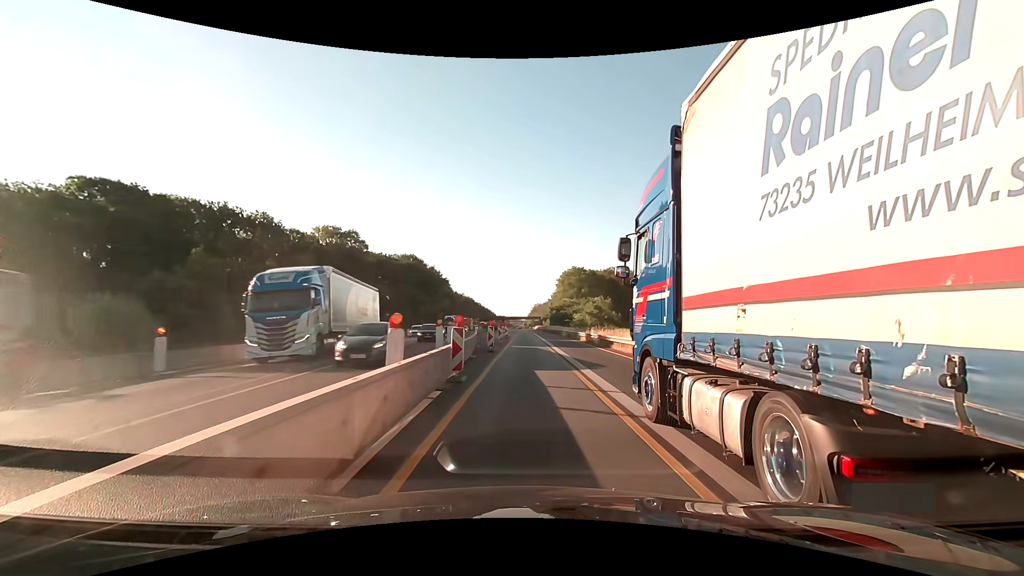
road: motorway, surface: asphalt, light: Day
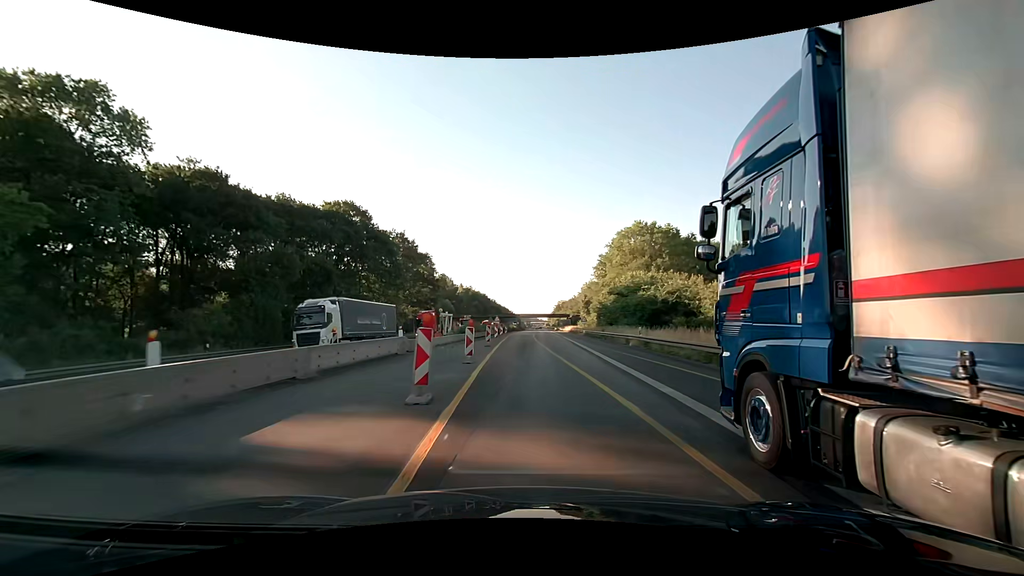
(-1.1, +67.8) m; -2°
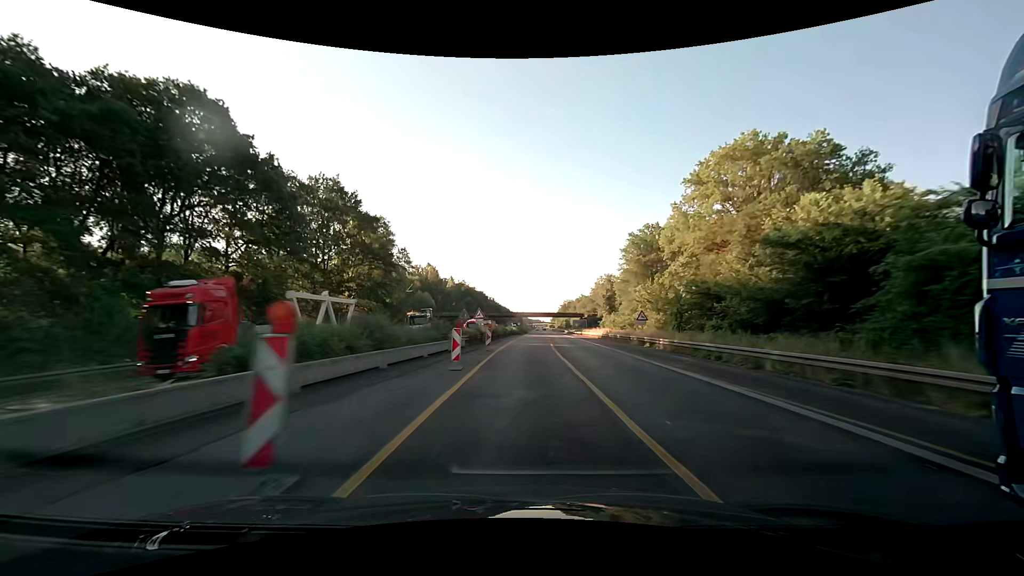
(-0.6, +42.0) m; -1°
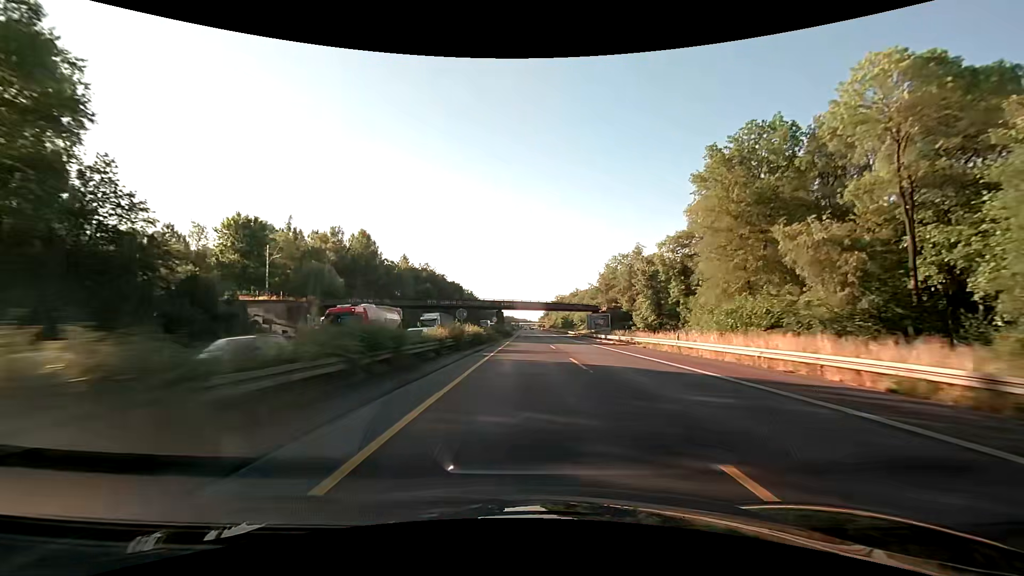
(+1.0, +59.9) m; +2°
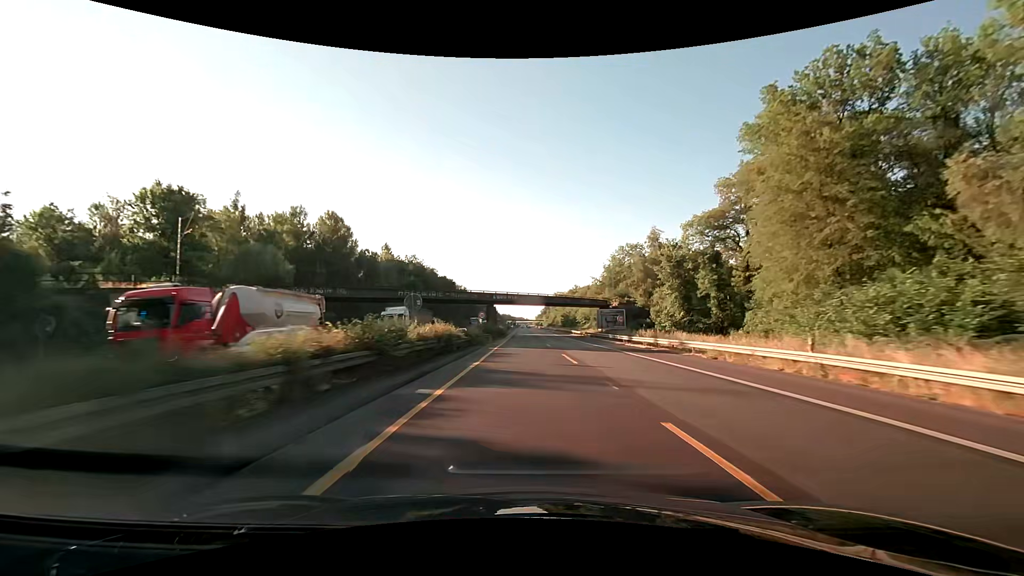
(0.0, +15.7) m; 0°
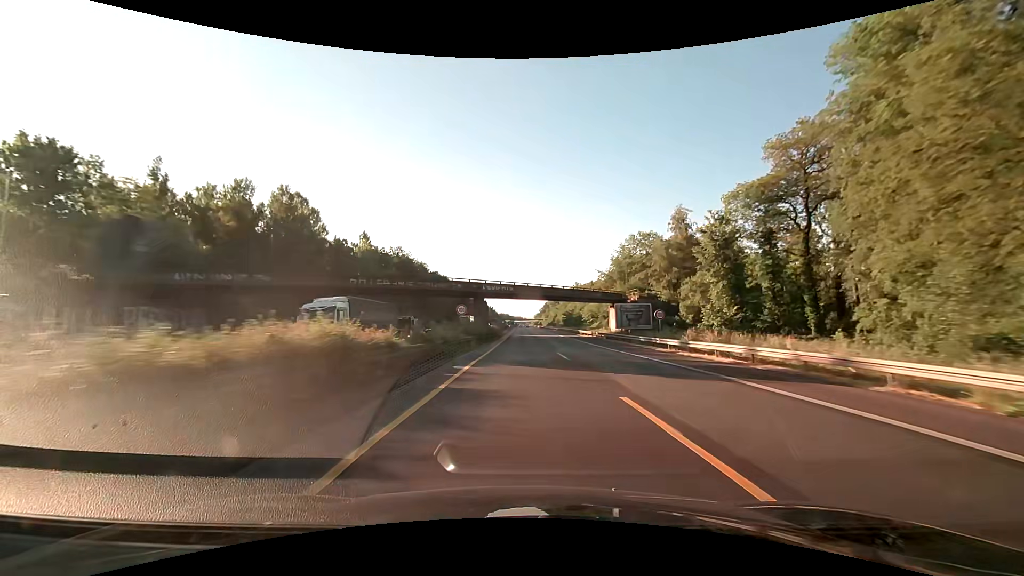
(0.0, +15.9) m; 0°
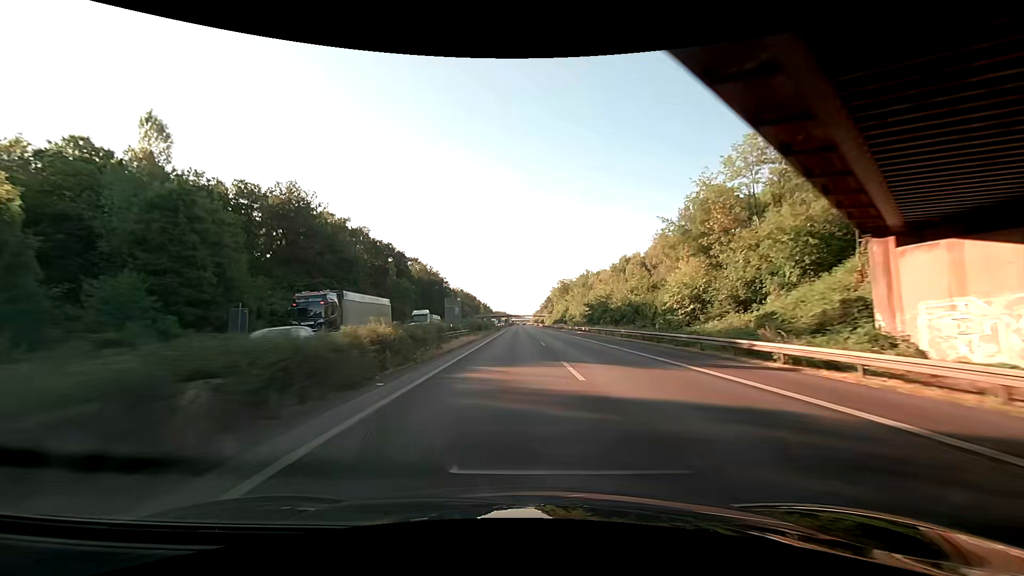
(+0.2, +64.0) m; -1°
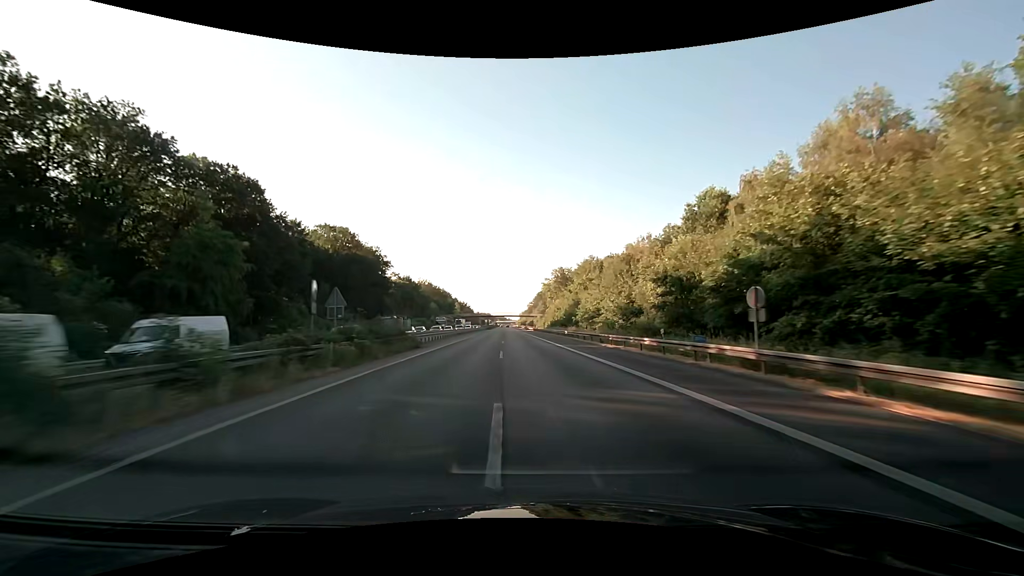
(+2.1, +63.3) m; +3°
(0, +10) (0, +20) (0, +30) (0, +40) (0, +50) (-1, +60) (-1, +70) (-1, +80) (-2, +90) (-2, +100) m
